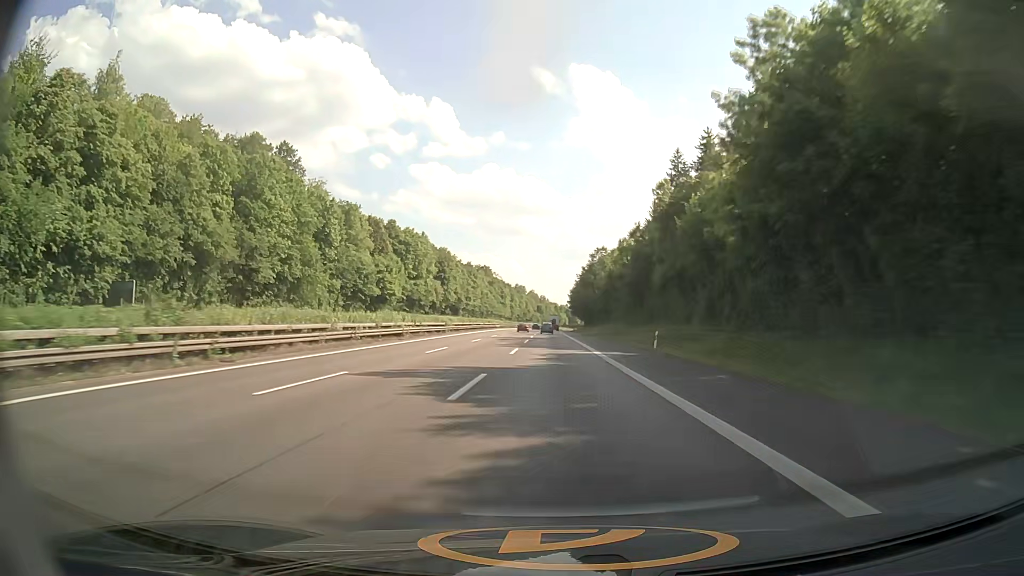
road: motorway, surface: asphalt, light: Day
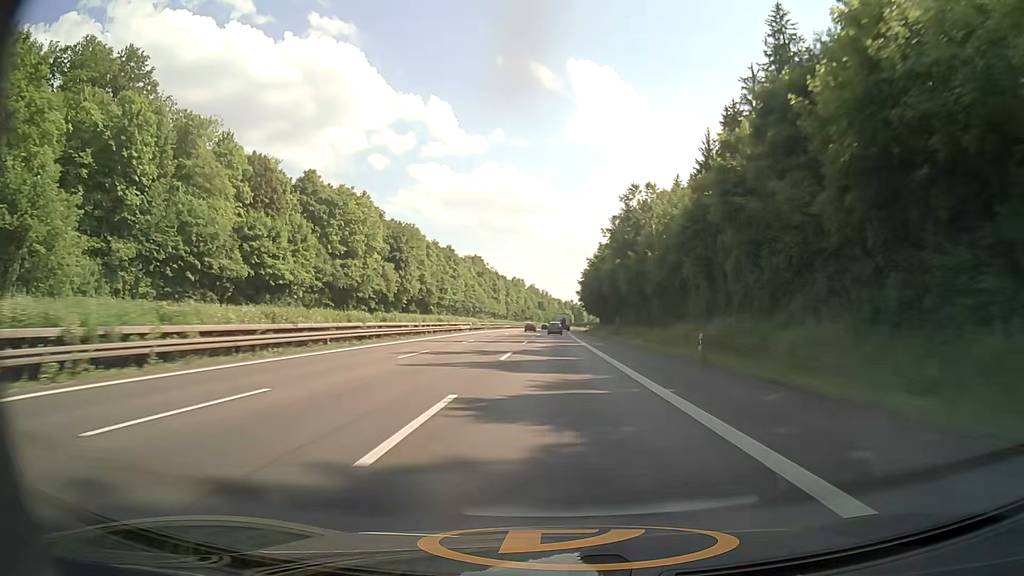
(-0.2, +59.3) m; 0°
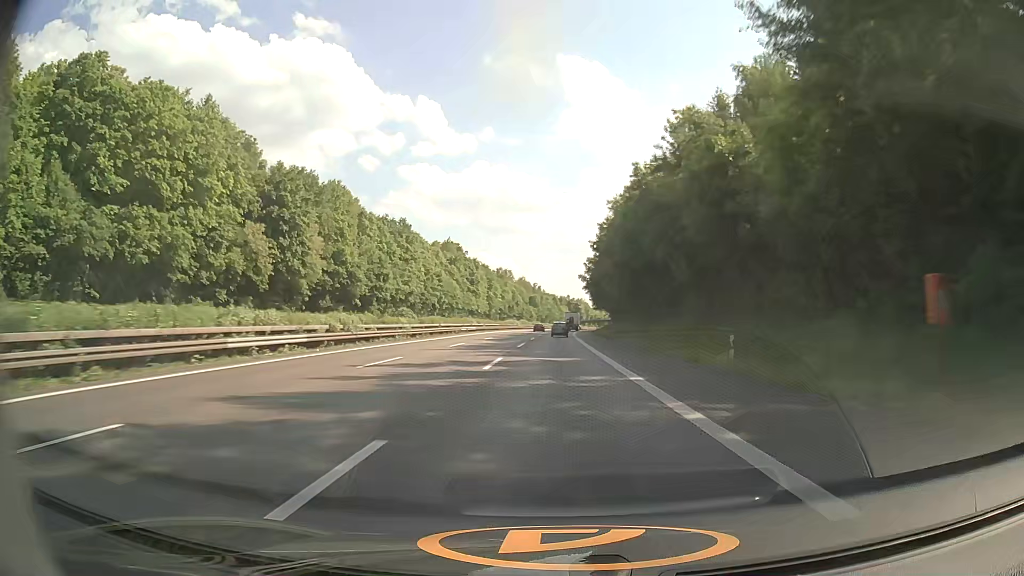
(+0.2, +58.2) m; +1°
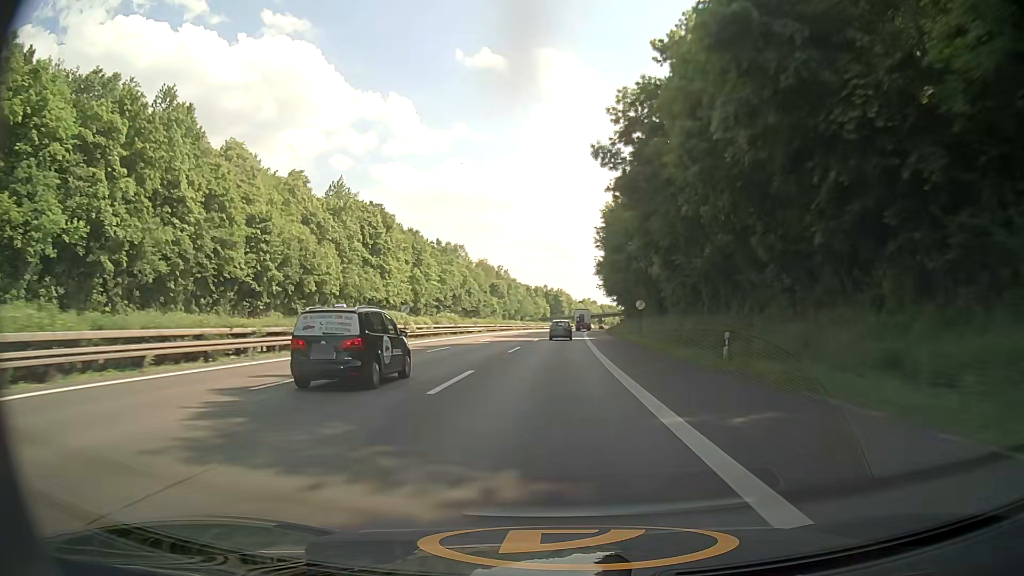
(+1.5, +95.9) m; +2°
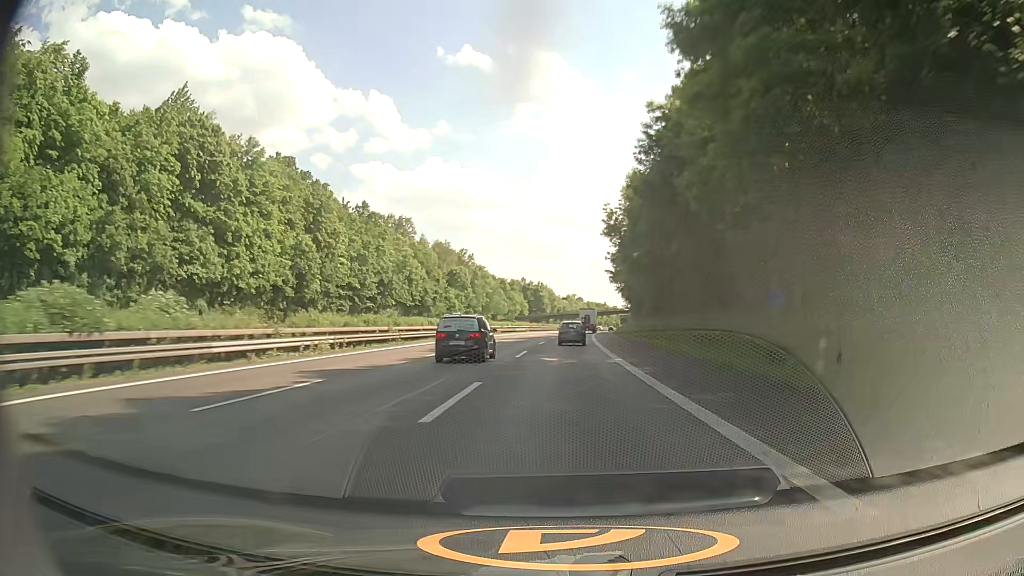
(+1.0, +56.7) m; +2°
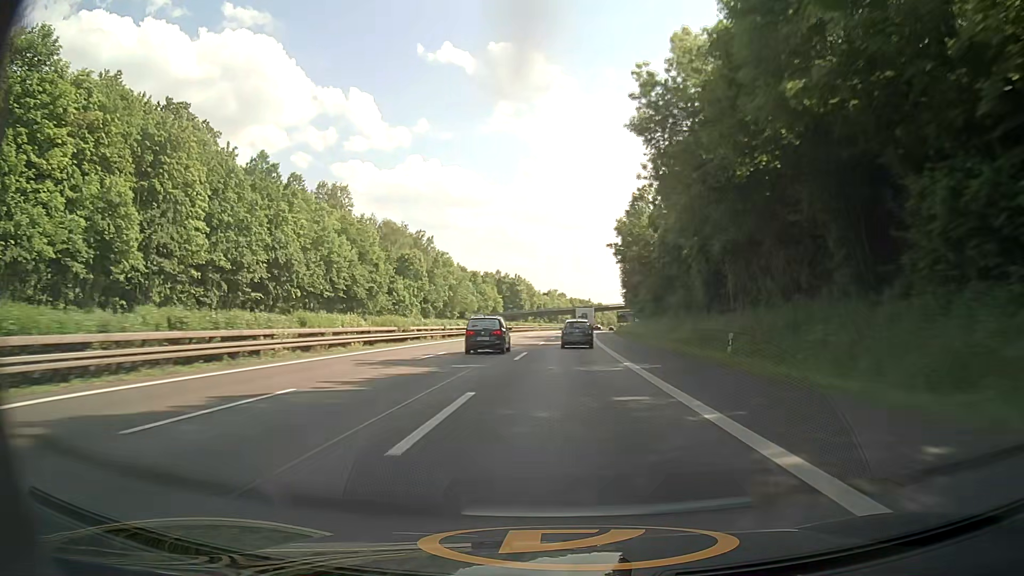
(+0.6, +37.9) m; +2°
(0, +10) (0, +20) (0, +30) (+1, +40) (+1, +50) (+1, +60) (+2, +70) (+2, +80) (+3, +90) (+4, +100) m
